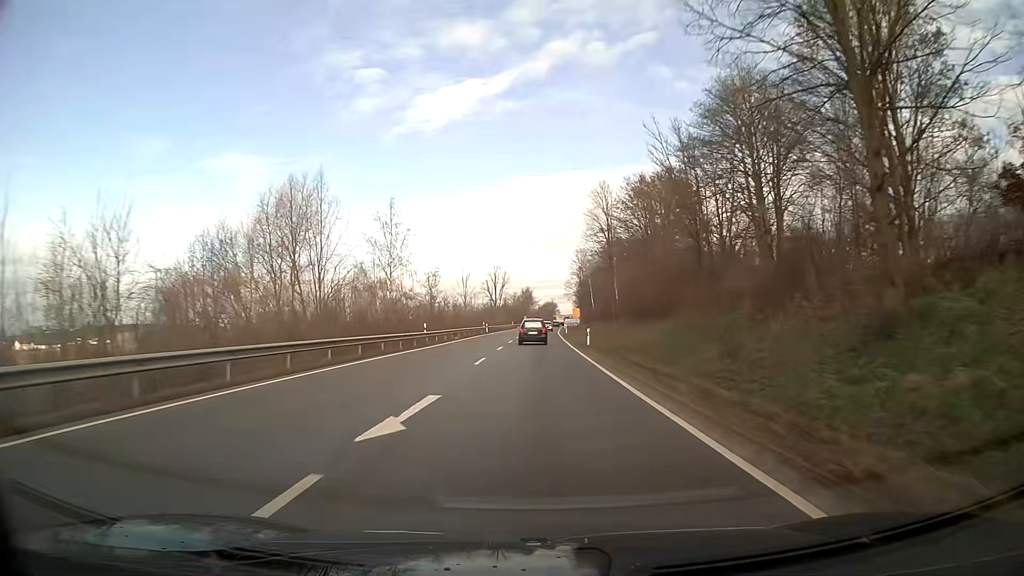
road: primary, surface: asphalt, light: Day
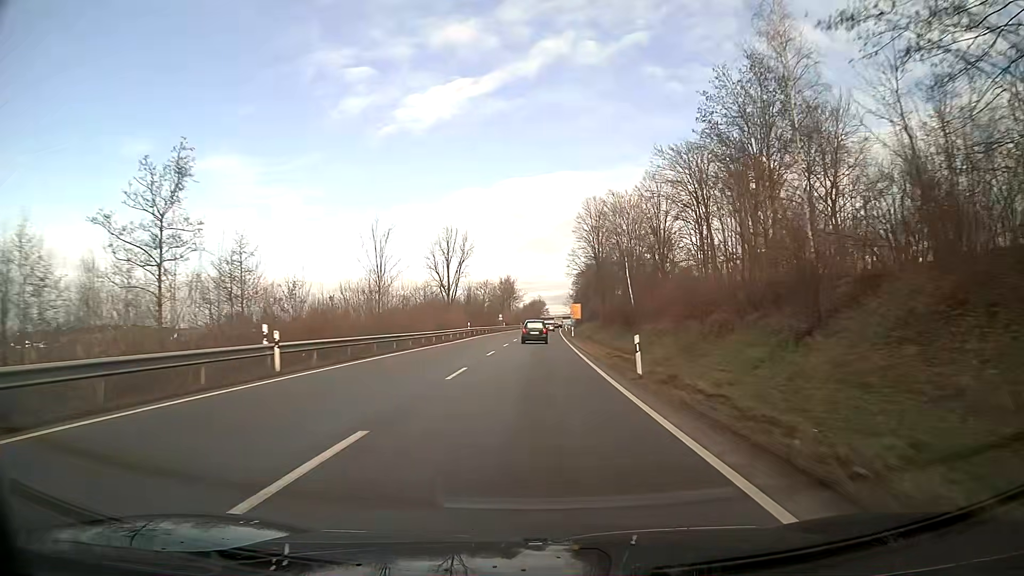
(+0.7, +65.4) m; +1°
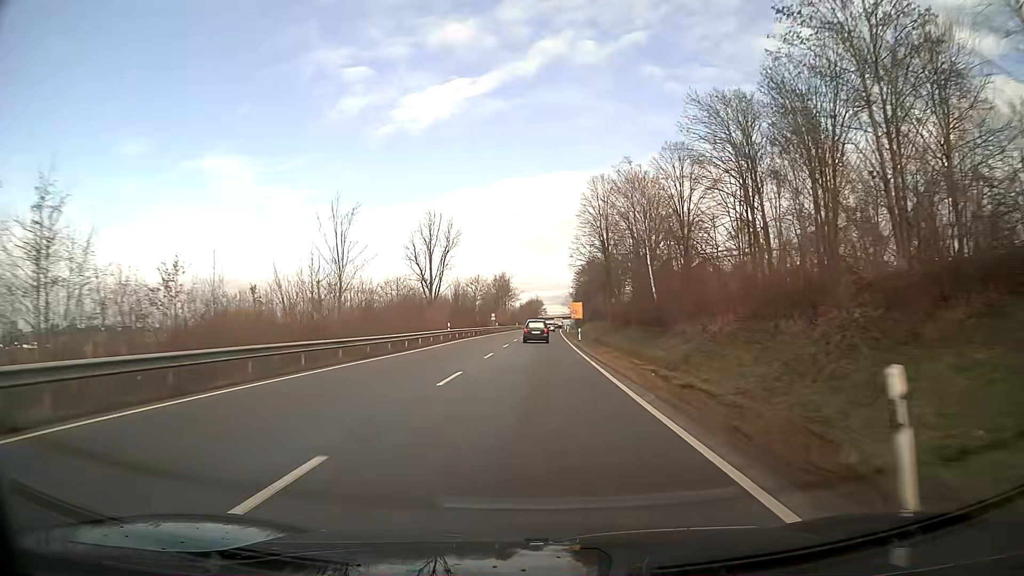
(0.0, +13.6) m; 0°
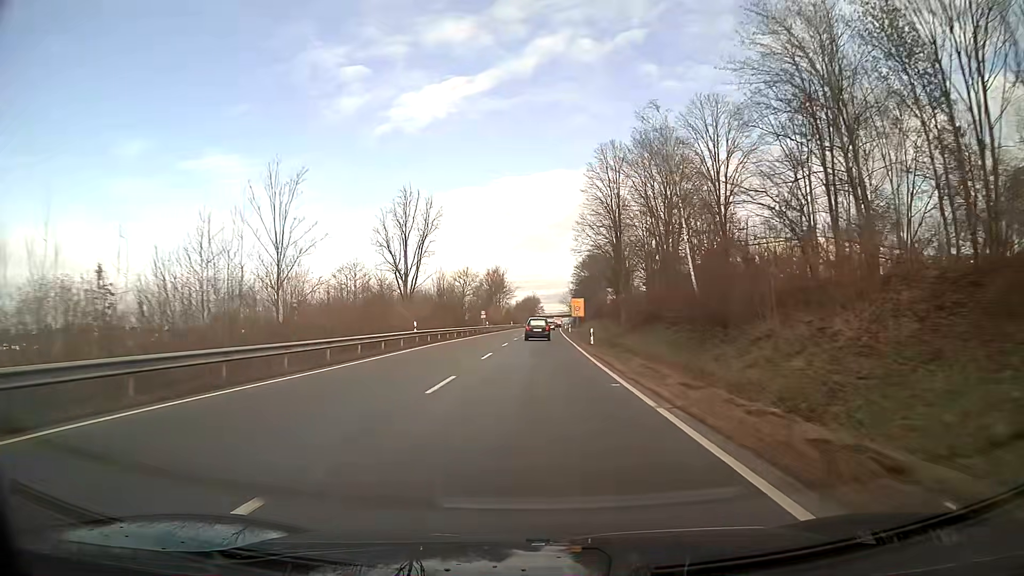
(0.0, +13.7) m; 0°
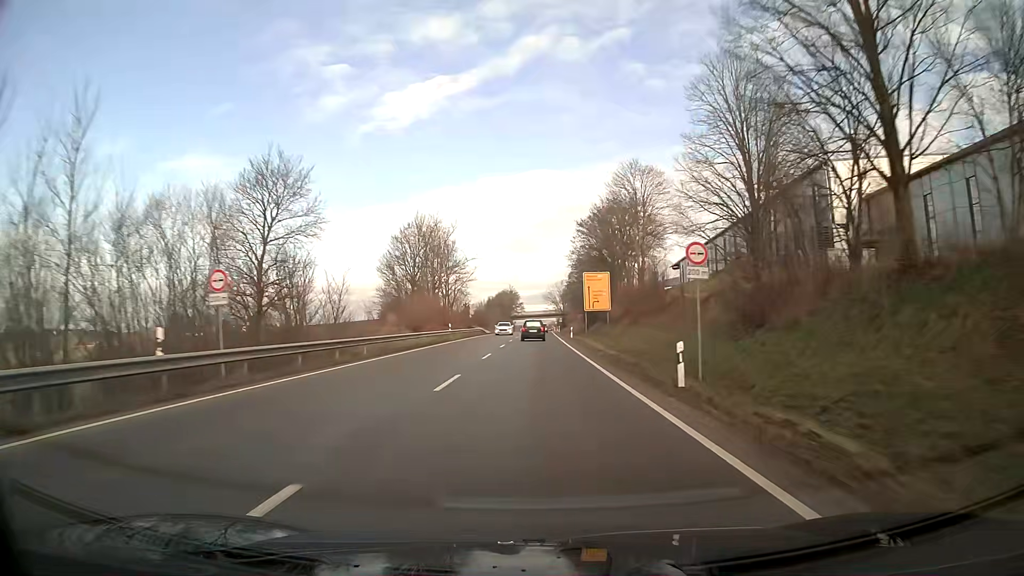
(+1.0, +71.4) m; +2°
